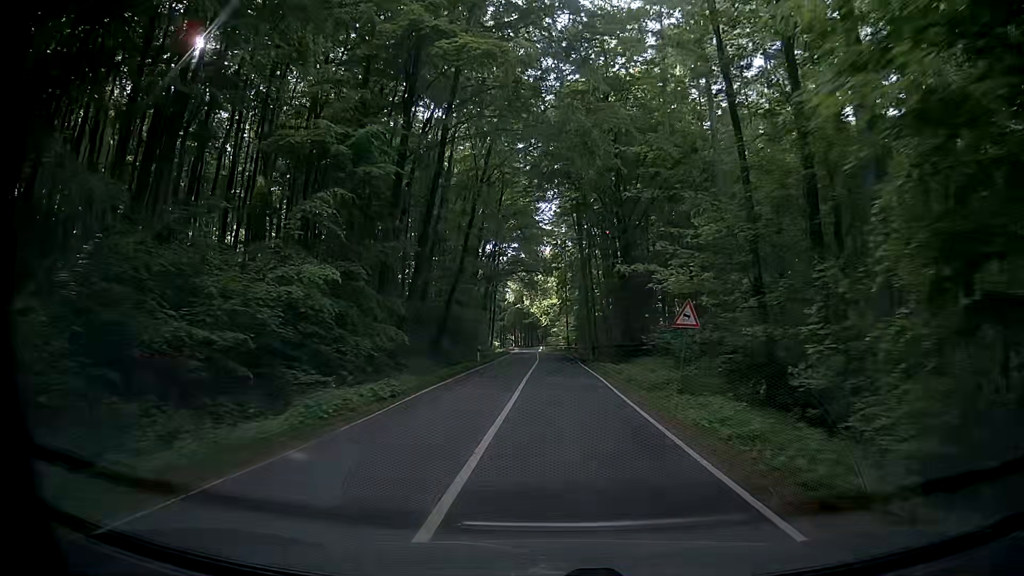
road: secondary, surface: asphalt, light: Day
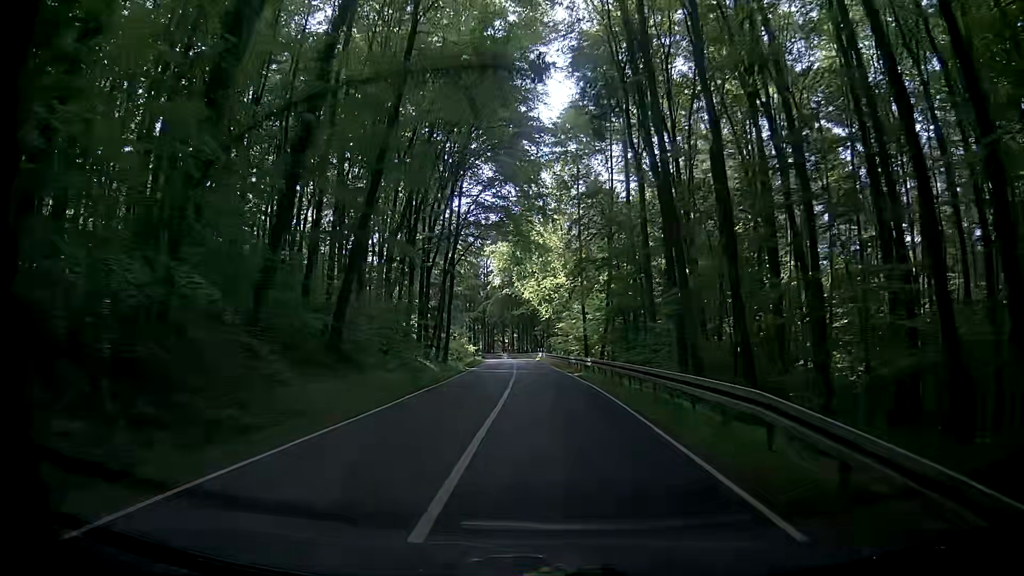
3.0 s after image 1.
(+0.1, +49.0) m; -1°
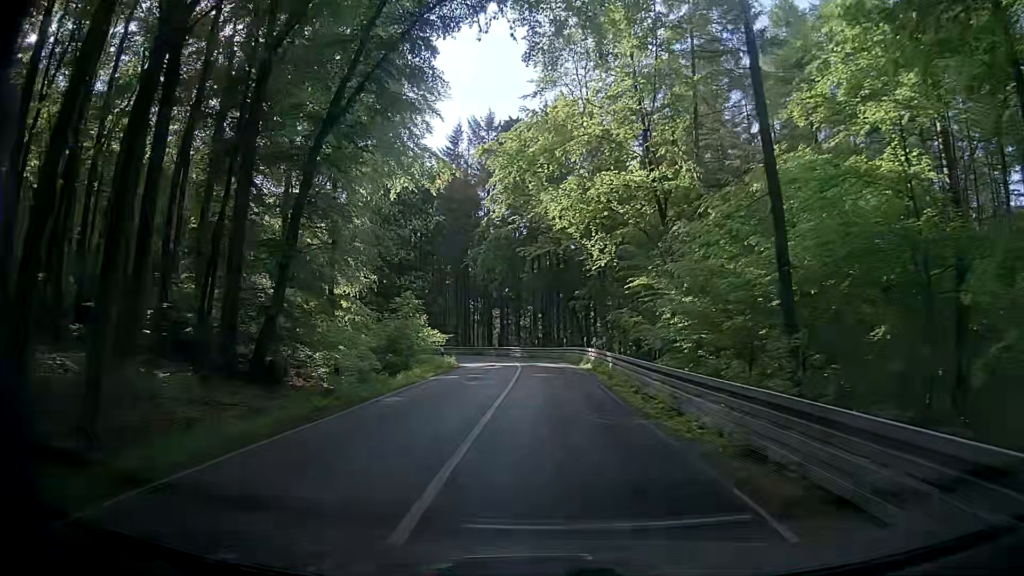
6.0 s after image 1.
(-1.1, +48.8) m; -4°
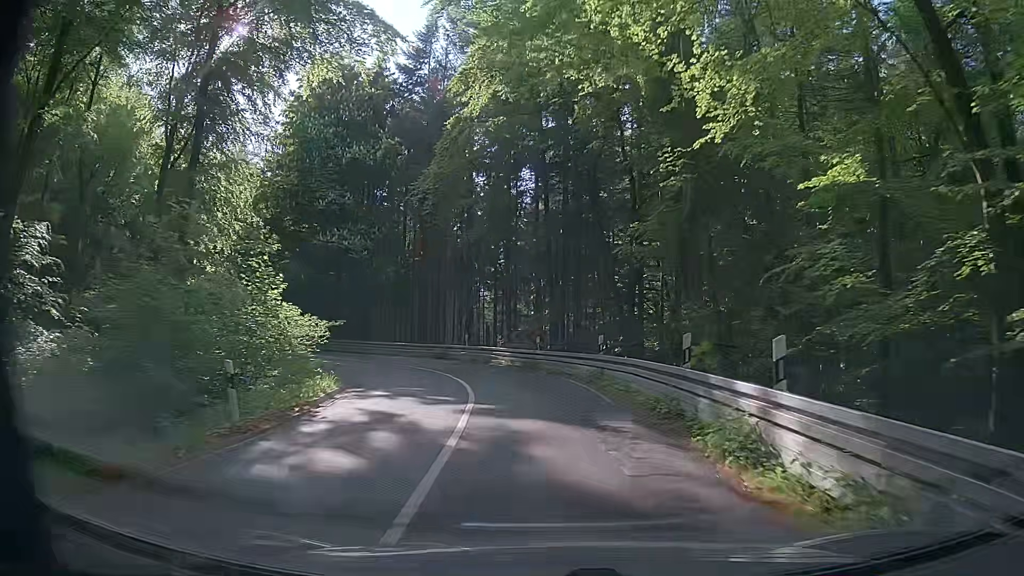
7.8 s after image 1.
(+0.3, +23.8) m; +1°
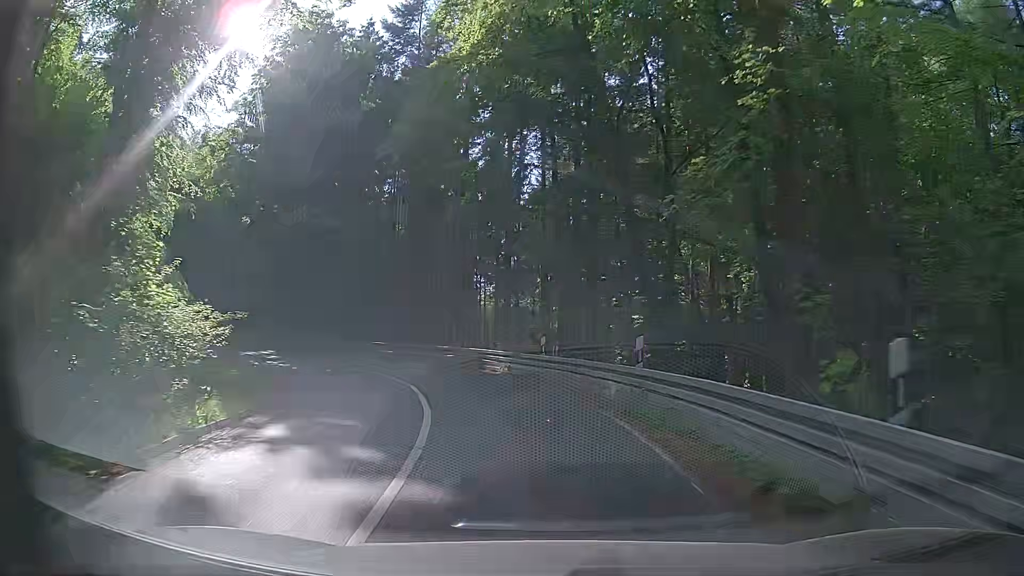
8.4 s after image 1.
(0.0, +6.4) m; +1°
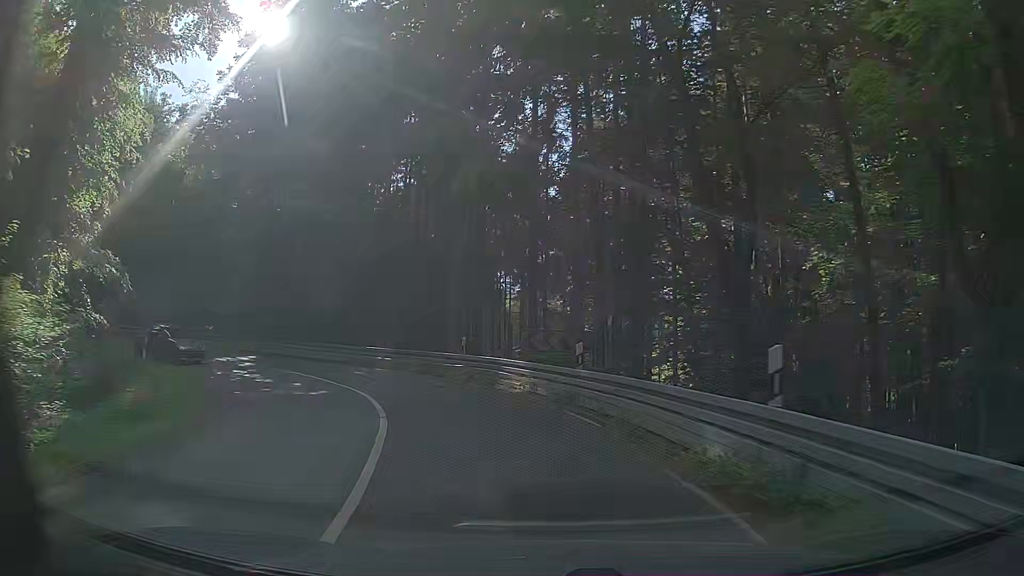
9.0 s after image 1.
(-0.1, +5.9) m; -3°
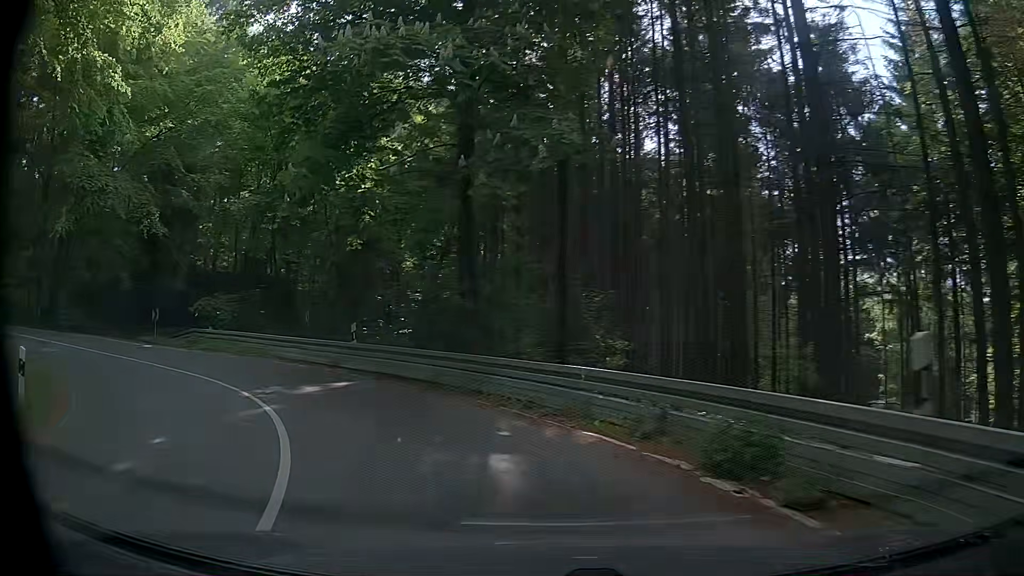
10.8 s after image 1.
(-2.5, +16.8) m; -21°
